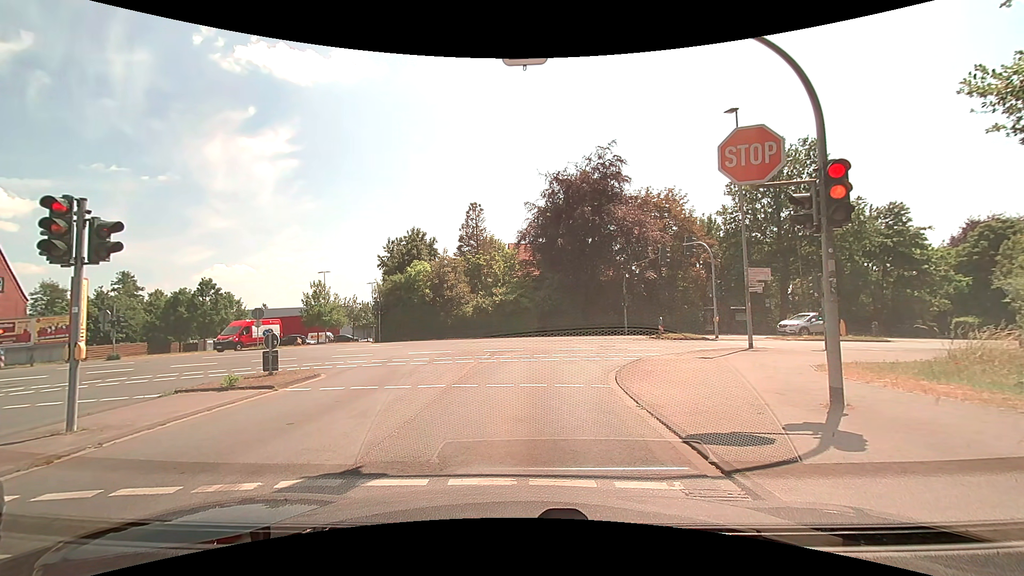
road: tertiary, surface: asphalt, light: Day
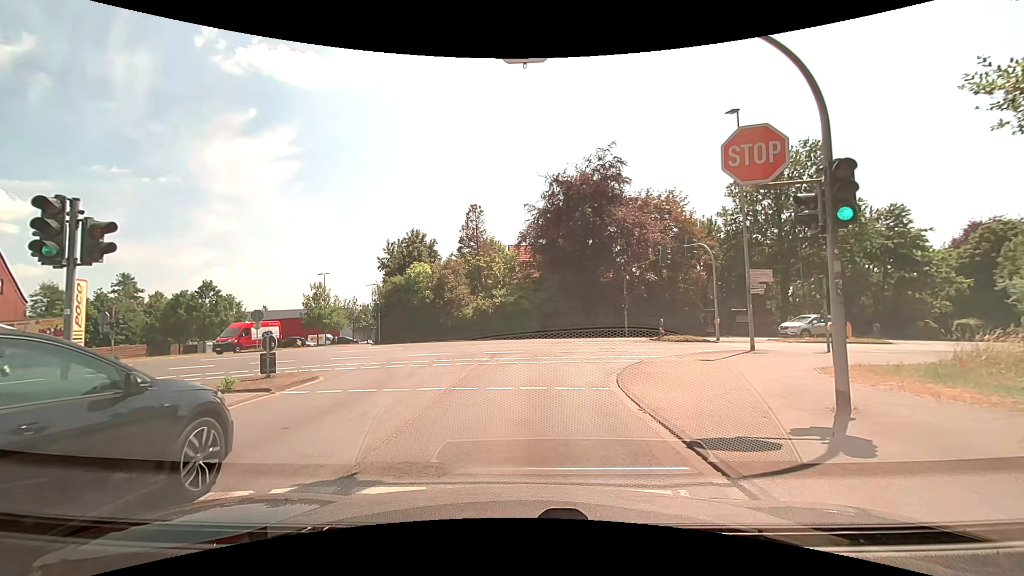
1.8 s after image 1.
(0.0, +0.1) m; 0°
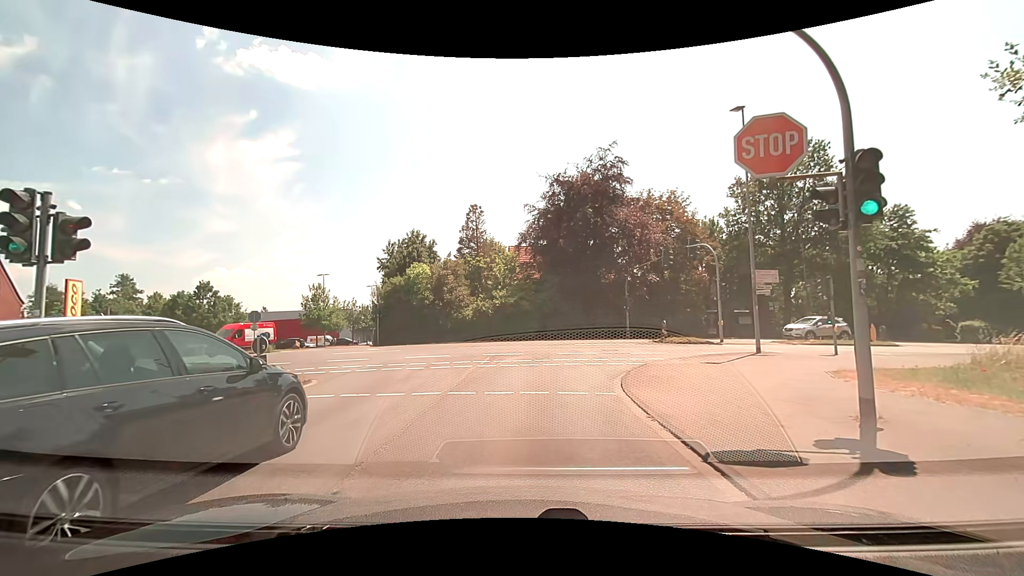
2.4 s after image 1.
(0.0, +0.5) m; 0°
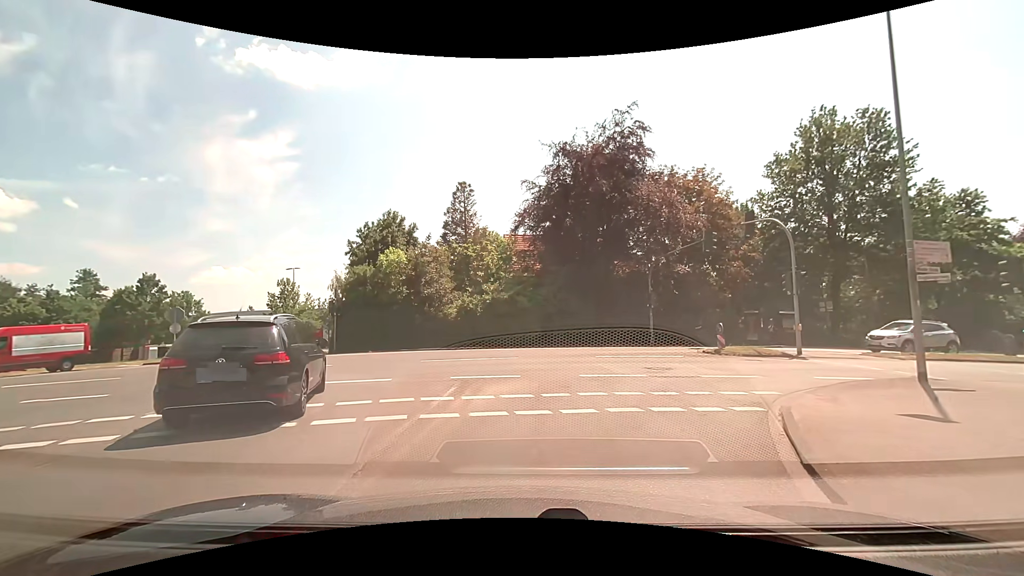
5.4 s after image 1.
(+0.3, +8.6) m; +2°
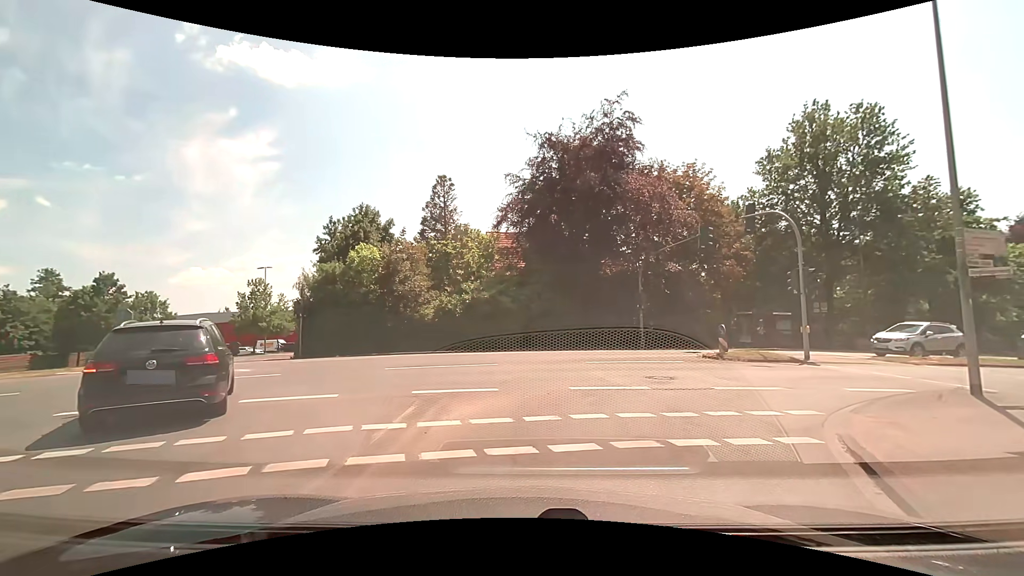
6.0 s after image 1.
(0.0, +2.1) m; +1°
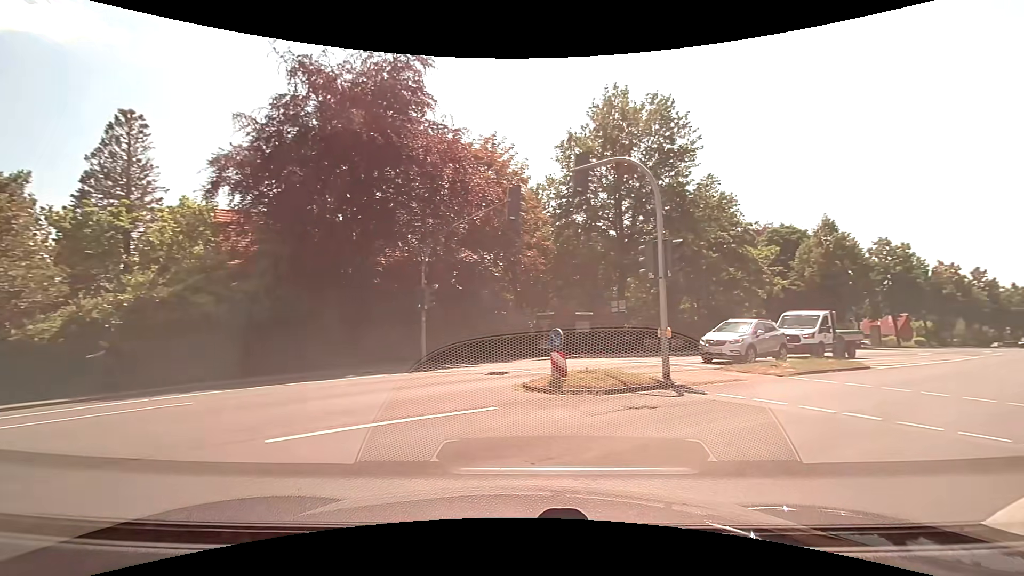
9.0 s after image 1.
(+1.6, +9.1) m; +25°
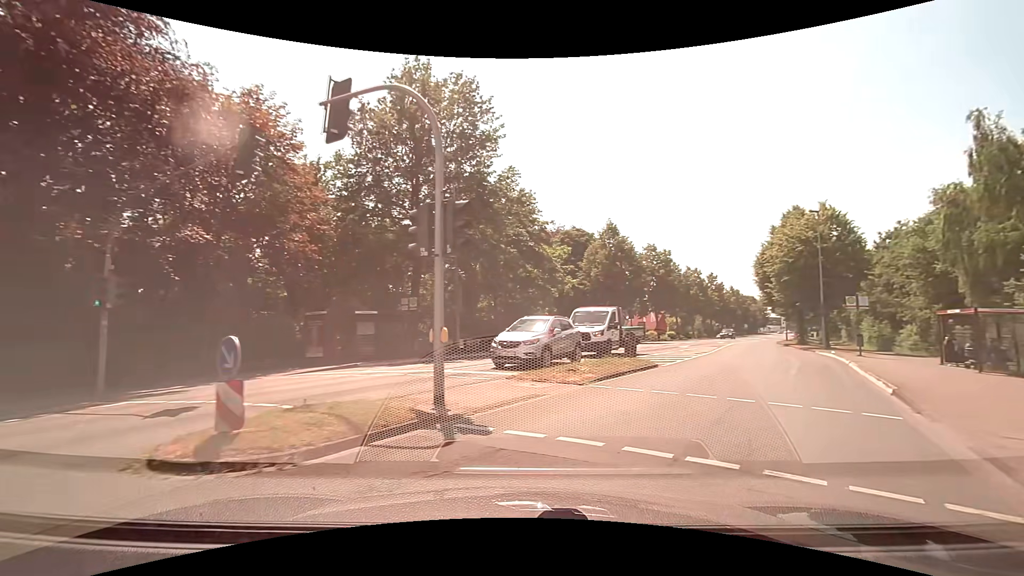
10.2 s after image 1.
(+0.8, +4.3) m; +21°
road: secondary
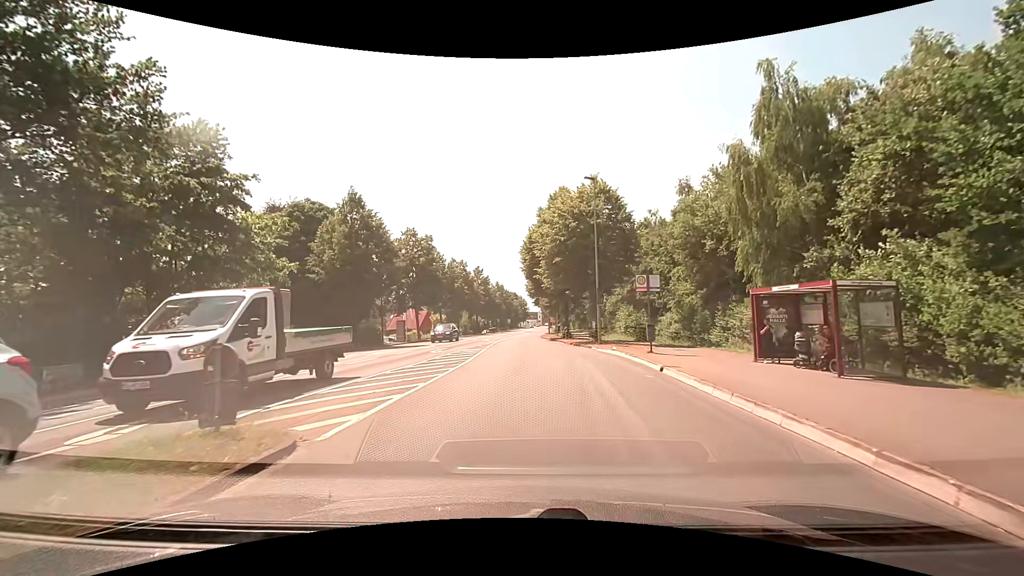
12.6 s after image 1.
(+3.9, +11.8) m; +26°
(0, +10) (0, +20) (0, +30) (0, +40) (0, +50) (0, +60) (+1, +70) (+2, +80) (+3, +90) (+3, +100) m
